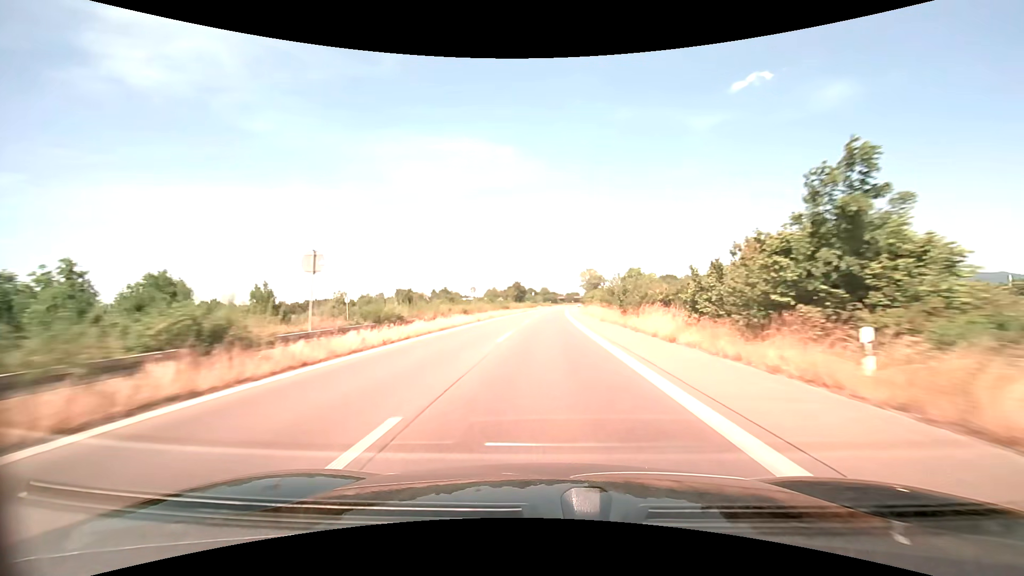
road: trunk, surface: asphalt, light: Day
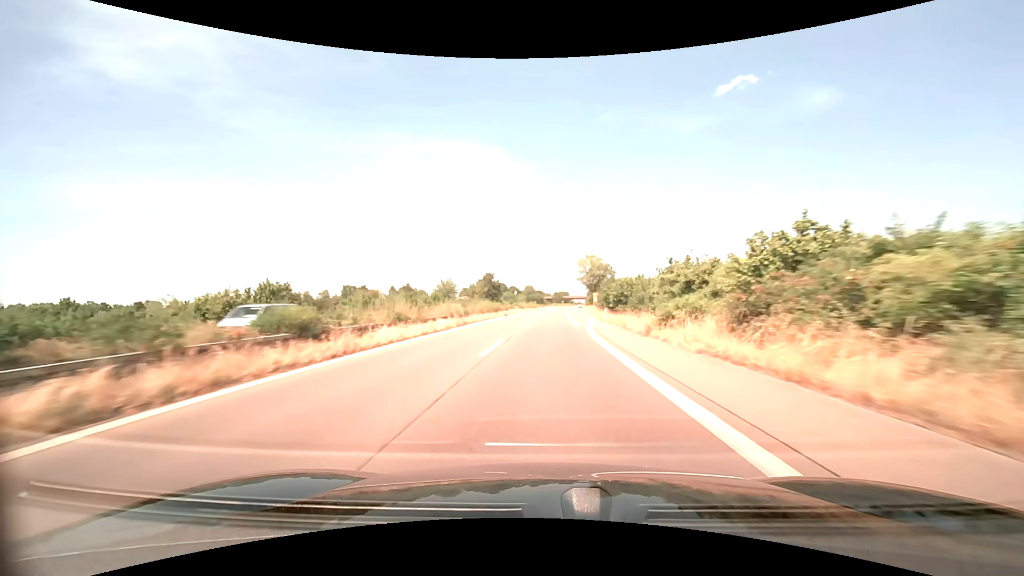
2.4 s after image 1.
(+0.9, +59.3) m; +2°
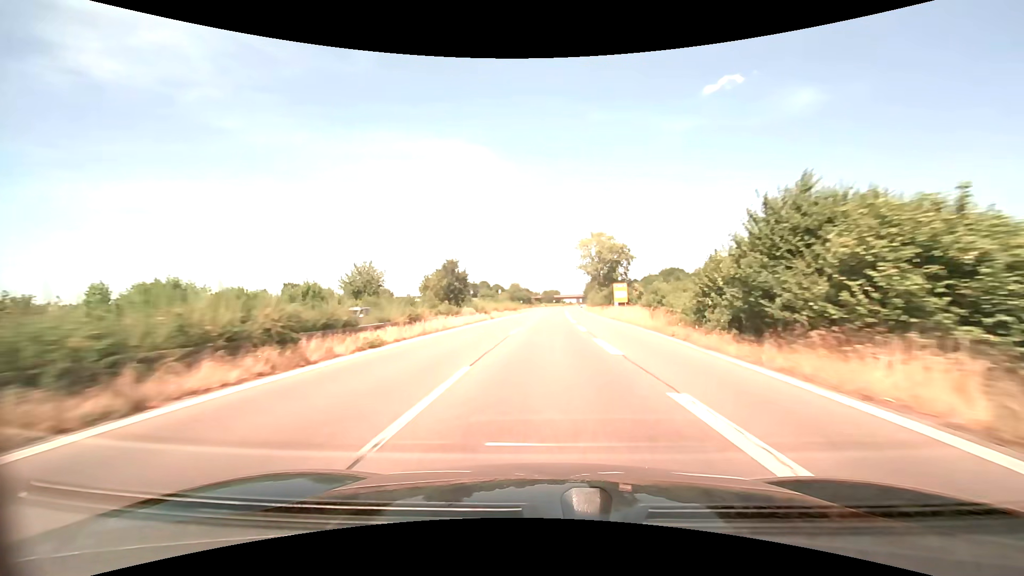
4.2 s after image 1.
(+0.5, +44.7) m; +1°
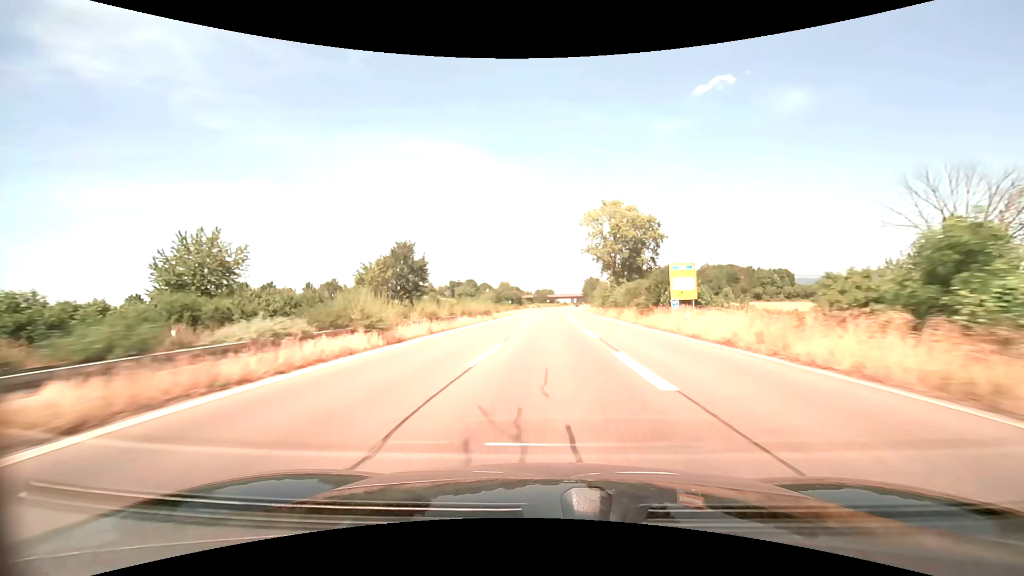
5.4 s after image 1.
(+0.2, +29.8) m; +1°
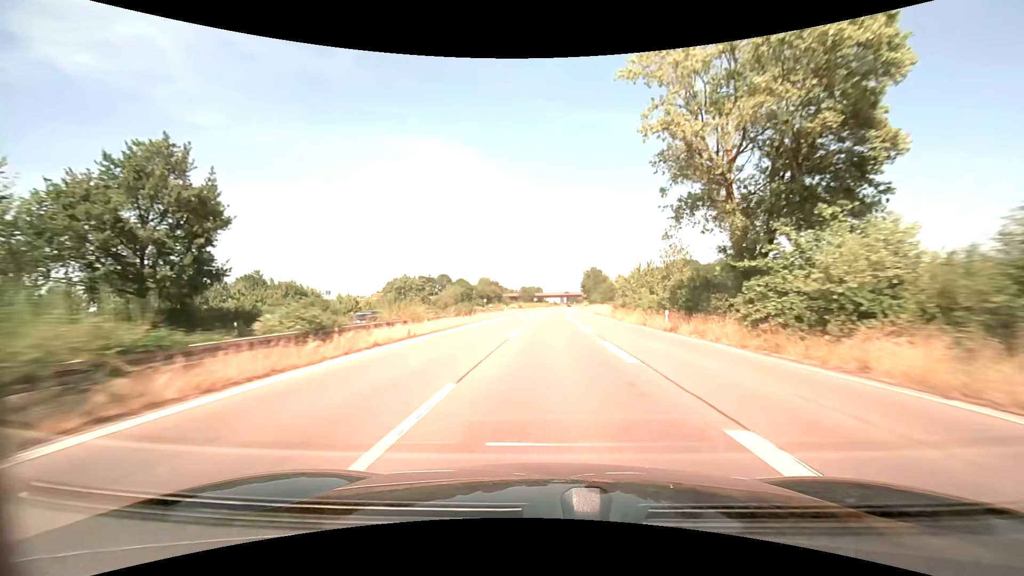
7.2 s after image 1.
(+0.4, +44.9) m; +1°
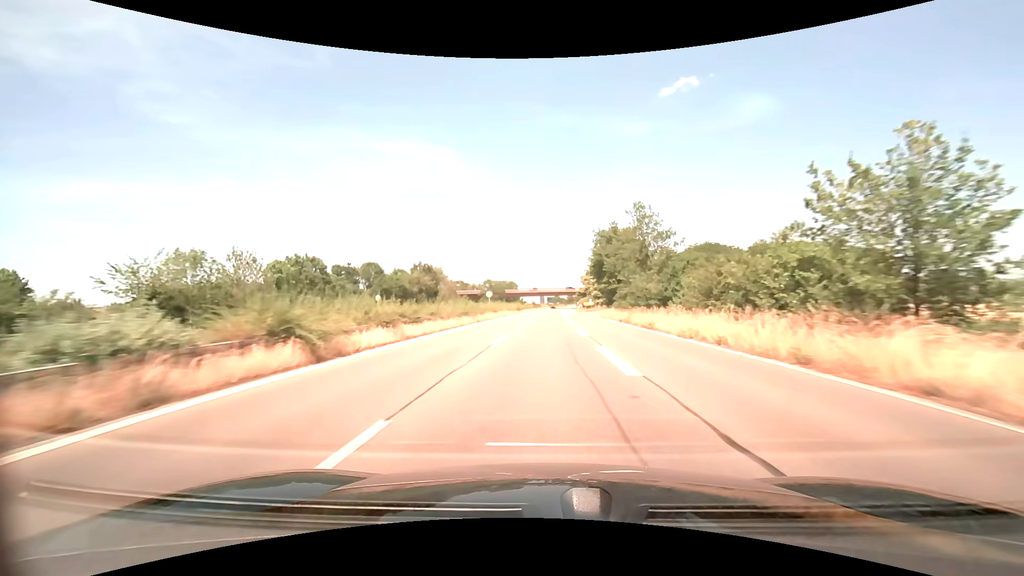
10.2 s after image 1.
(+1.7, +75.4) m; +2°
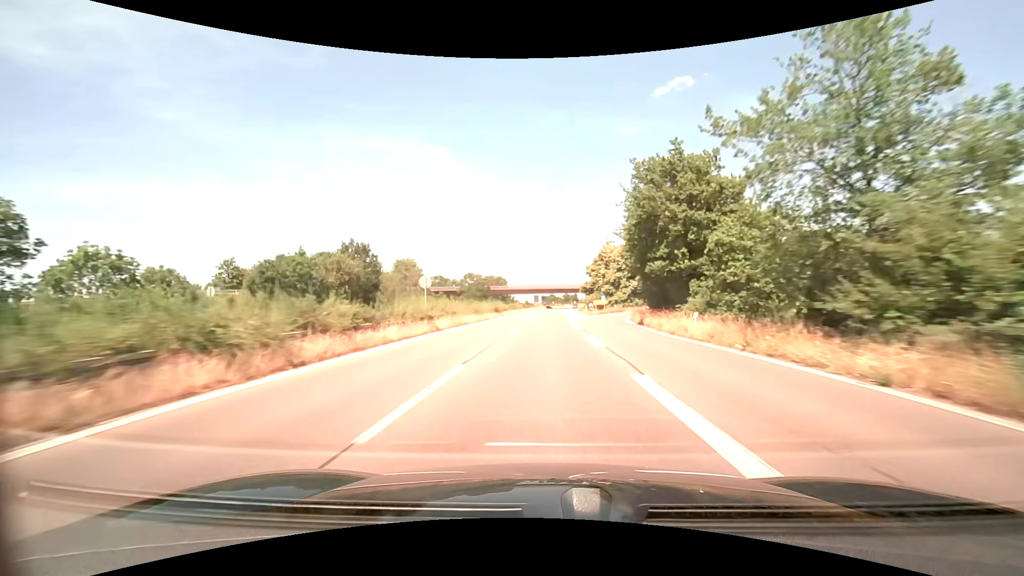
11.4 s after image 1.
(+0.2, +30.3) m; +1°
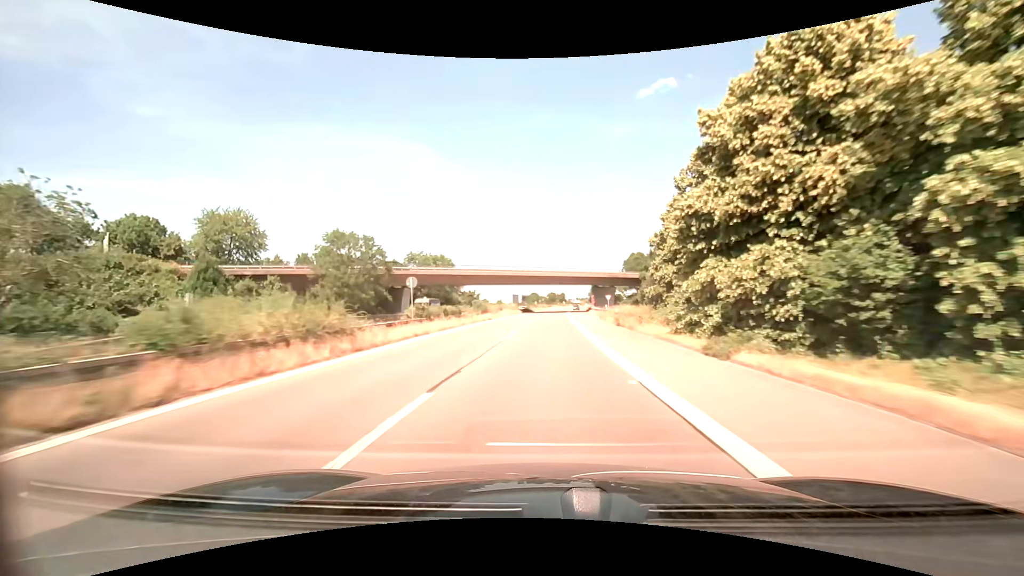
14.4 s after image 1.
(+1.4, +76.3) m; +2°
(0, +10) (0, +20) (0, +30) (0, +40) (+1, +50) (+1, +60) (+1, +70) (+2, +80) (+2, +90) (+3, +100) m
